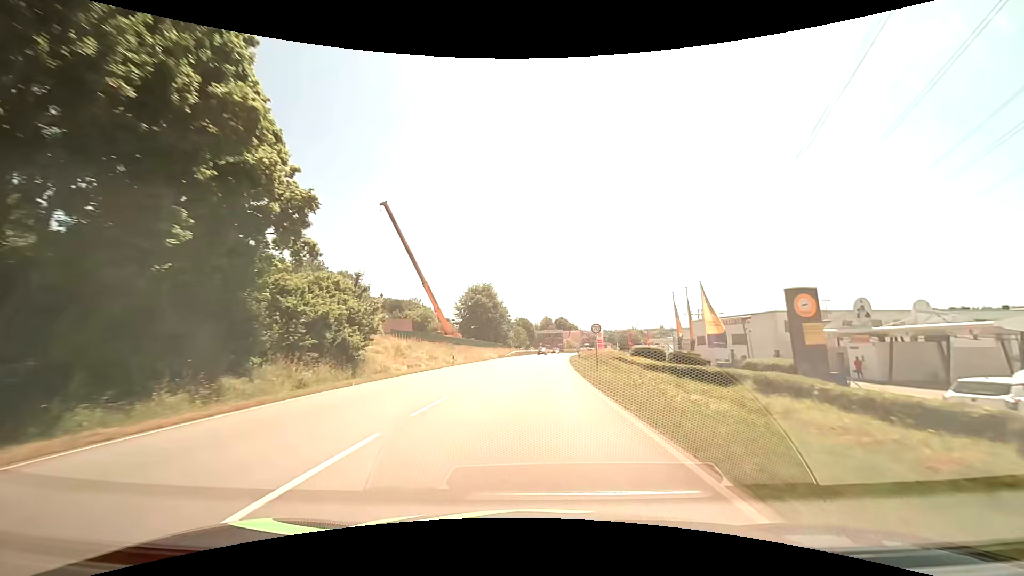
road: primary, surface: asphalt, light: Day
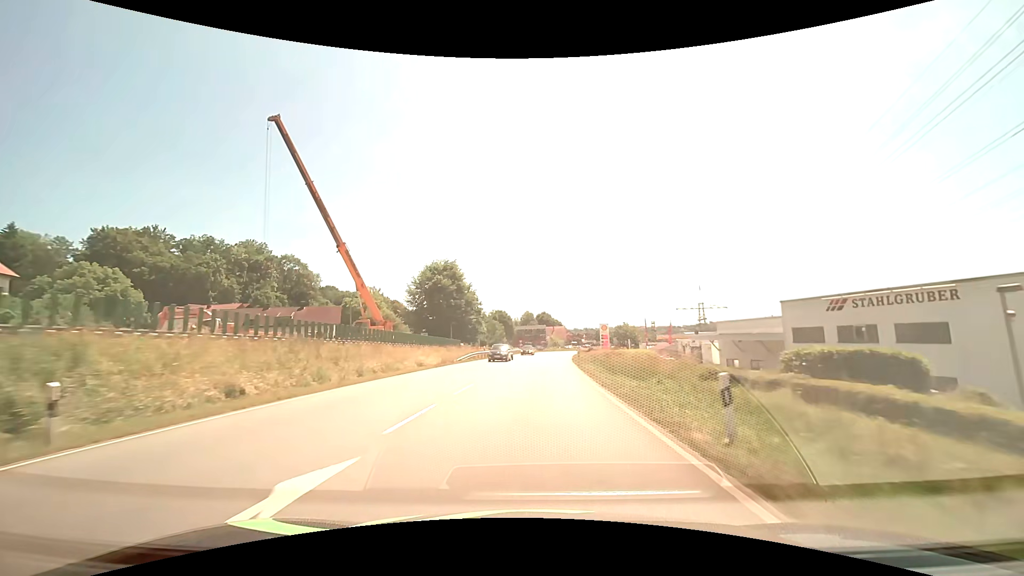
(+0.6, +32.0) m; +2°
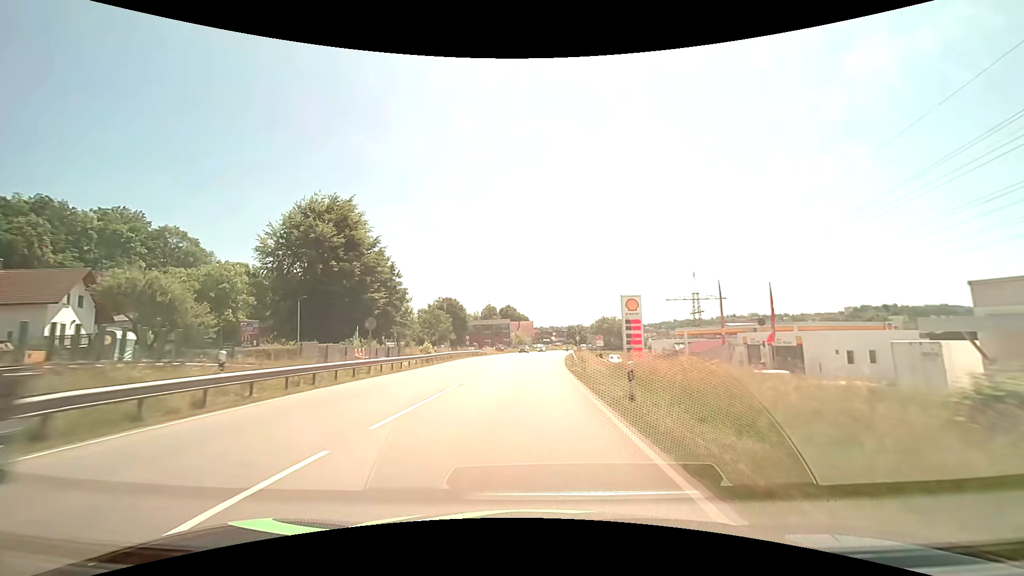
(+1.6, +41.3) m; +4°
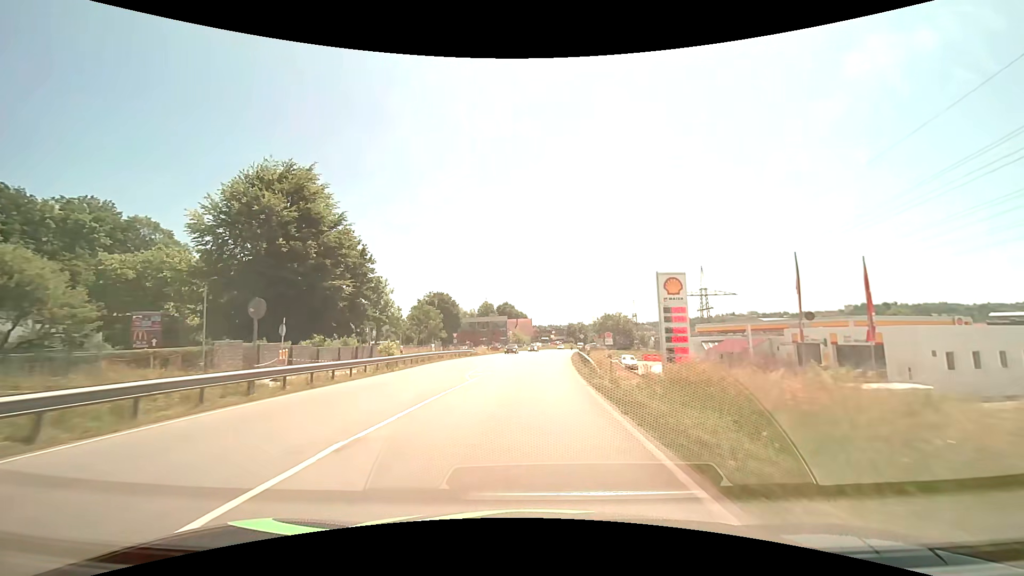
(0.0, +10.1) m; 0°
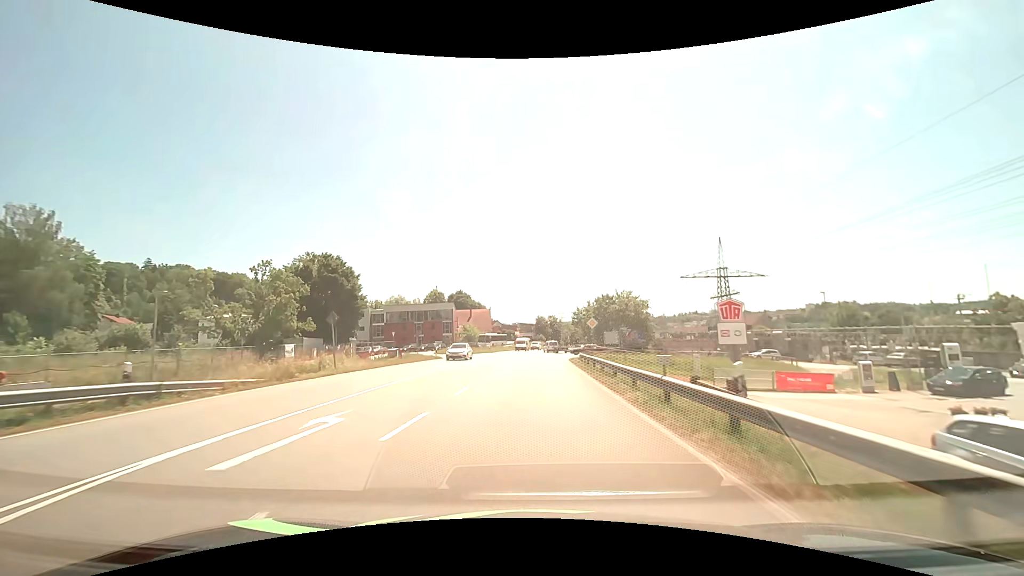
(+1.3, +49.5) m; +4°
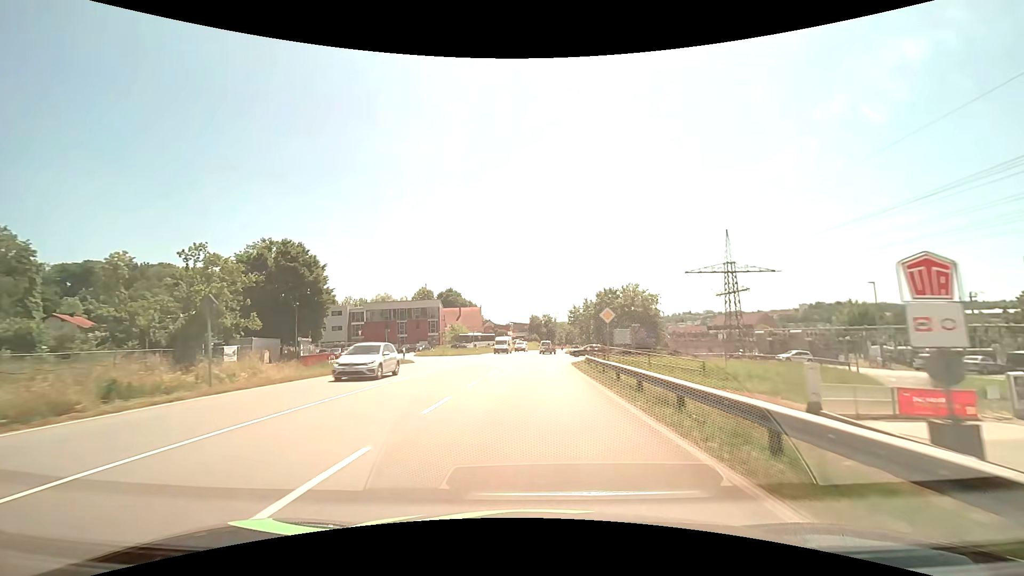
(+0.1, +9.5) m; +1°
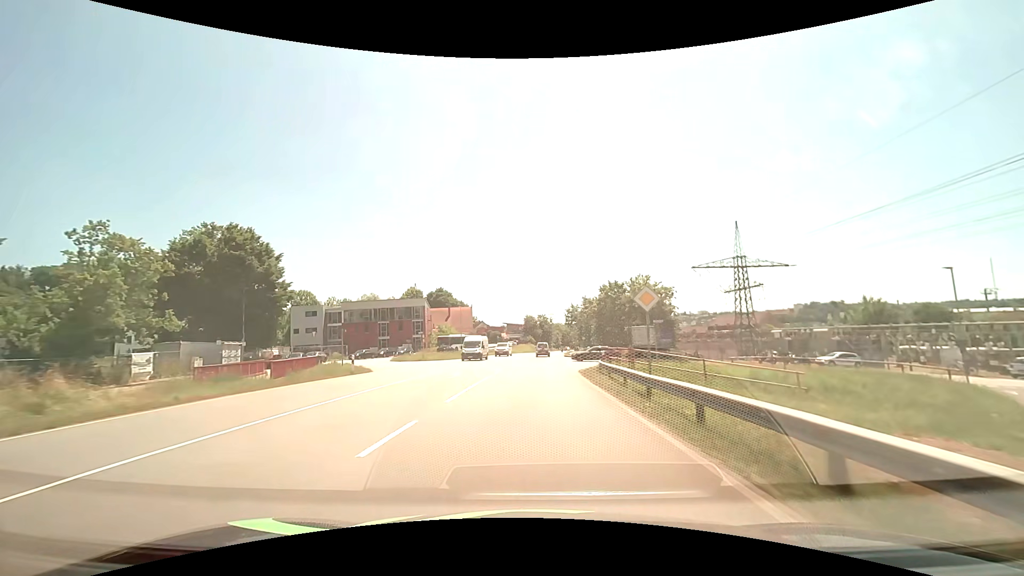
(+0.1, +9.5) m; +1°
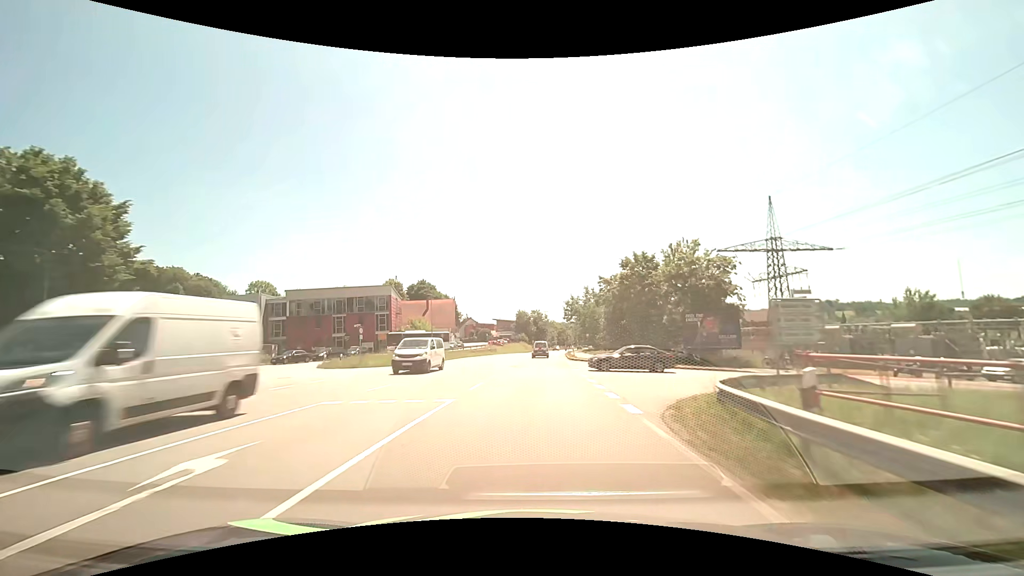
(+0.1, +19.2) m; +1°
(0, +10) (0, +20) (0, +30) (+1, +40) (+1, +50) (+2, +60) (+2, +70) (+3, +80) (+4, +90) (+5, +100) m
